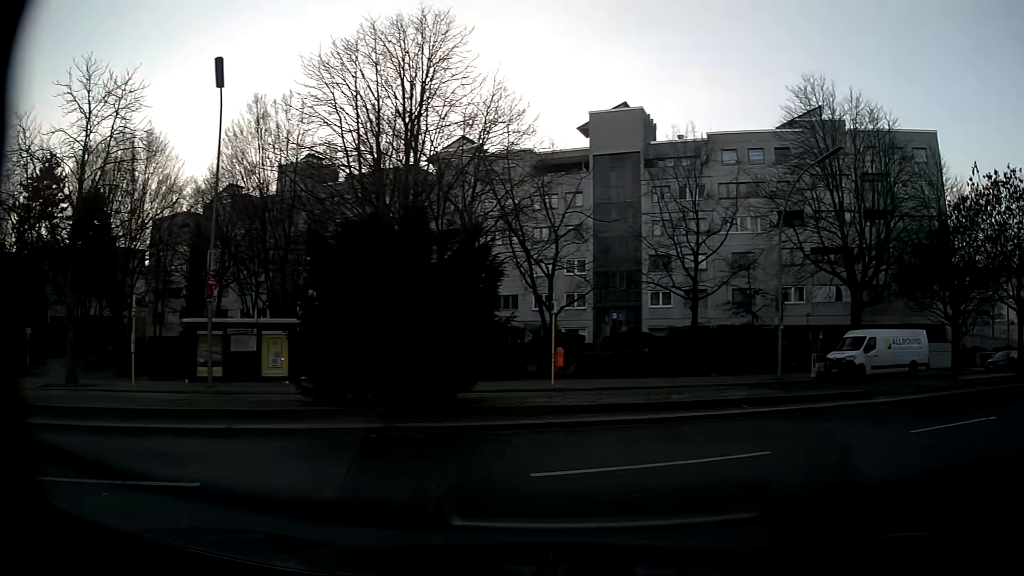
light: Day
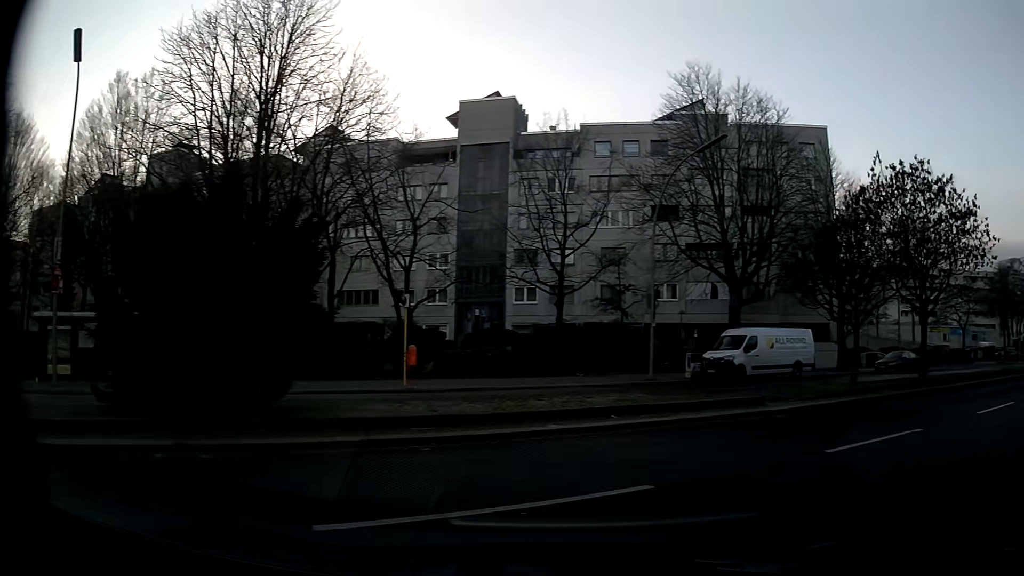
(+0.1, +2.1) m; +10°
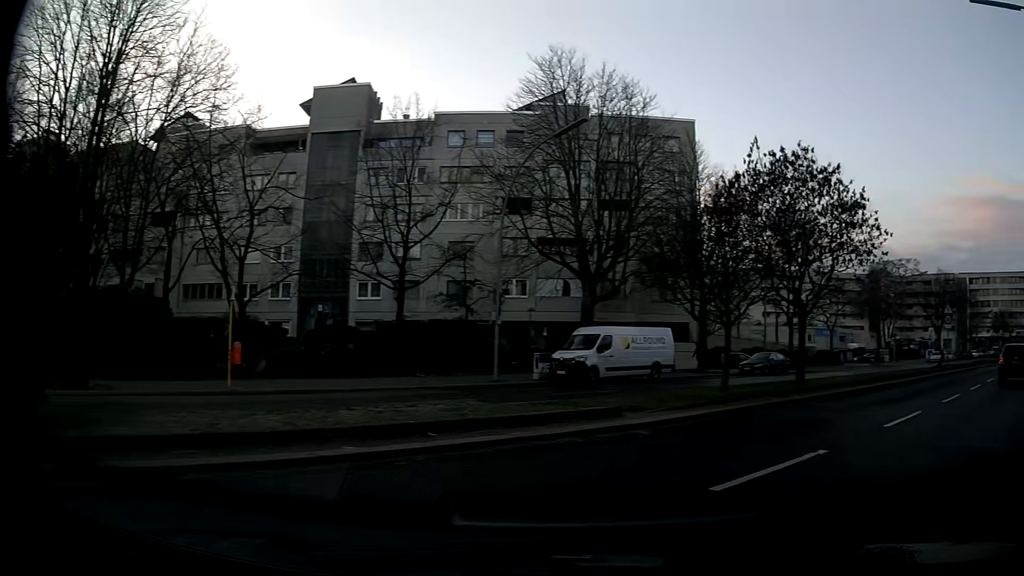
(+0.2, +2.3) m; +11°
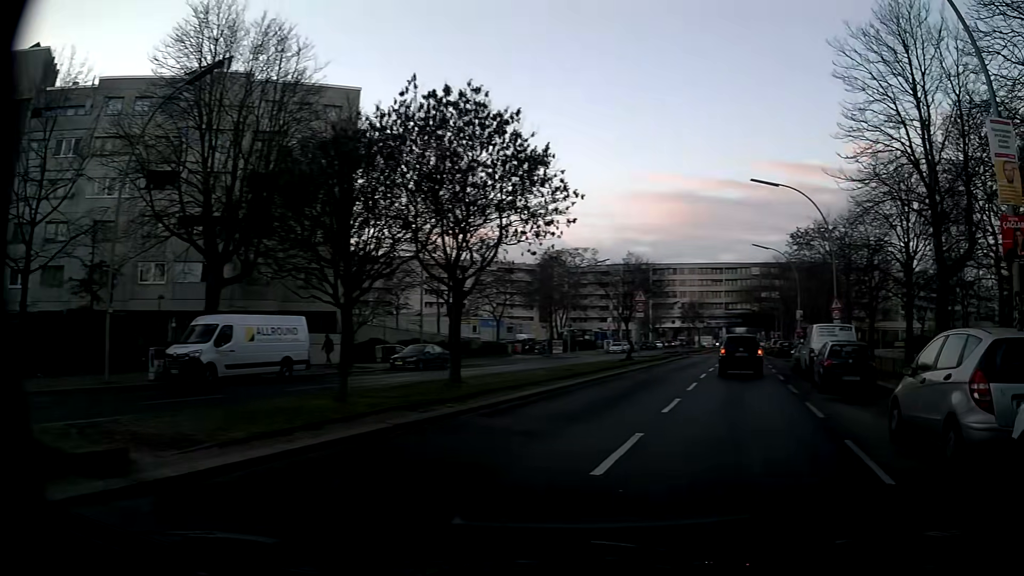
(+1.4, +5.0) m; +31°
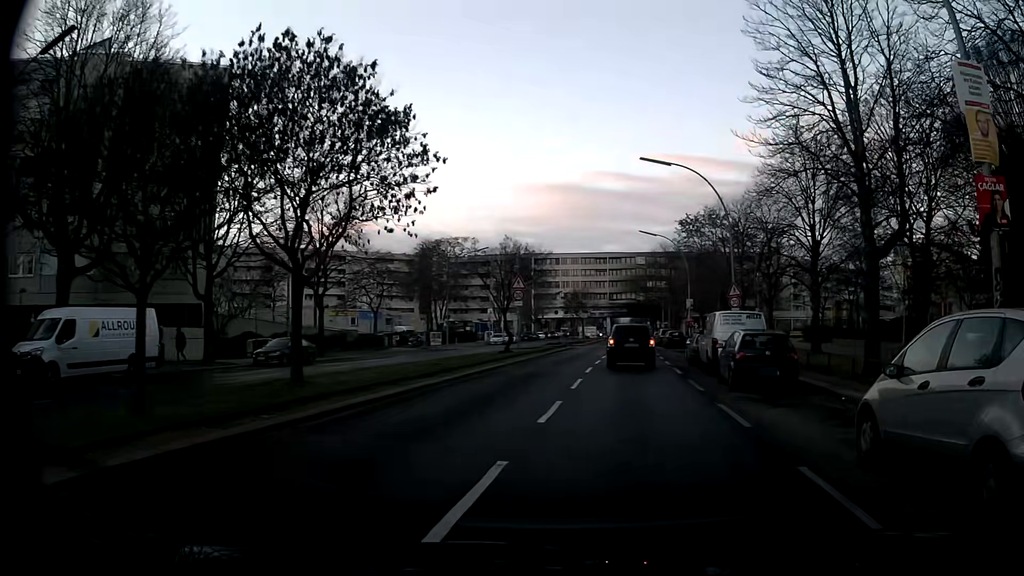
(+0.3, +2.9) m; +9°
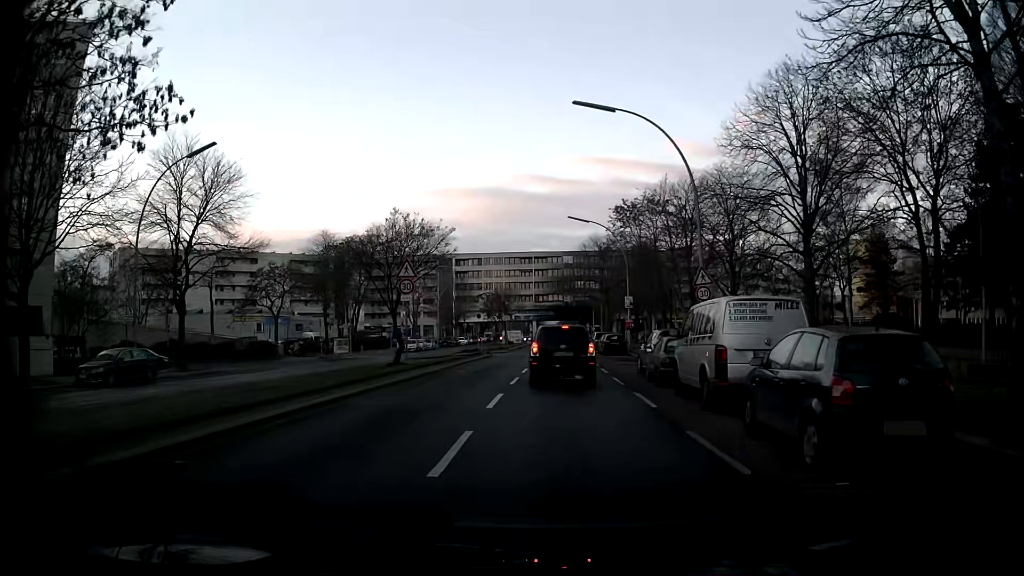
(+1.0, +9.3) m; +8°
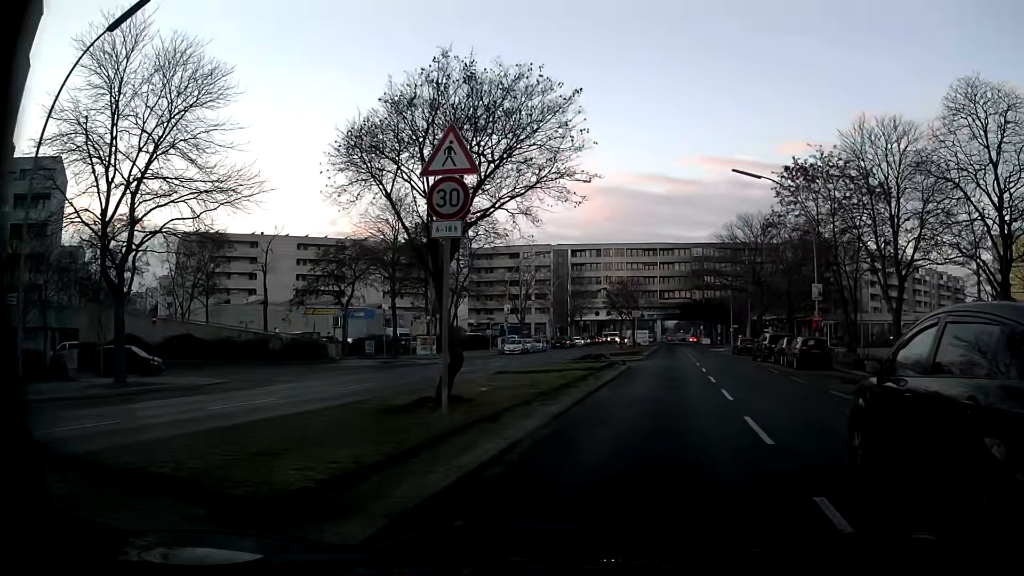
(-2.1, +15.7) m; -11°
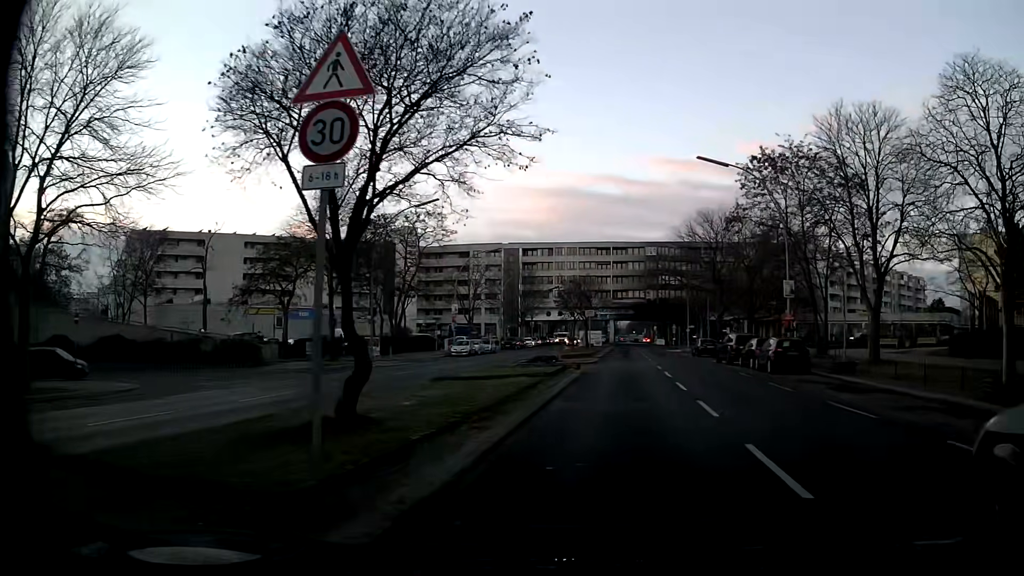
(+0.1, +3.0) m; +5°
